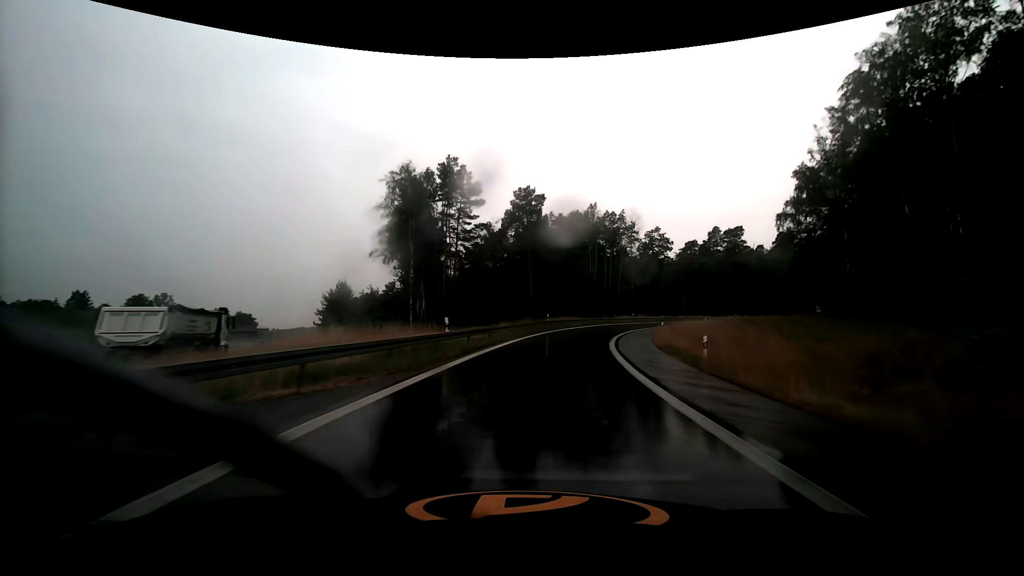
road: motorway_link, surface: asphalt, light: Day
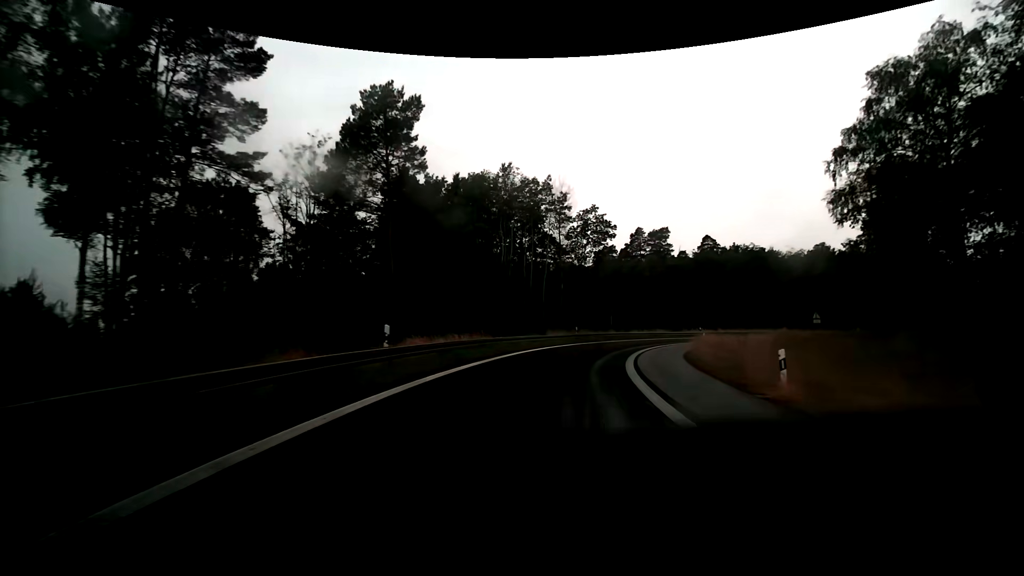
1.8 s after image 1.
(+2.8, +29.4) m; +11°
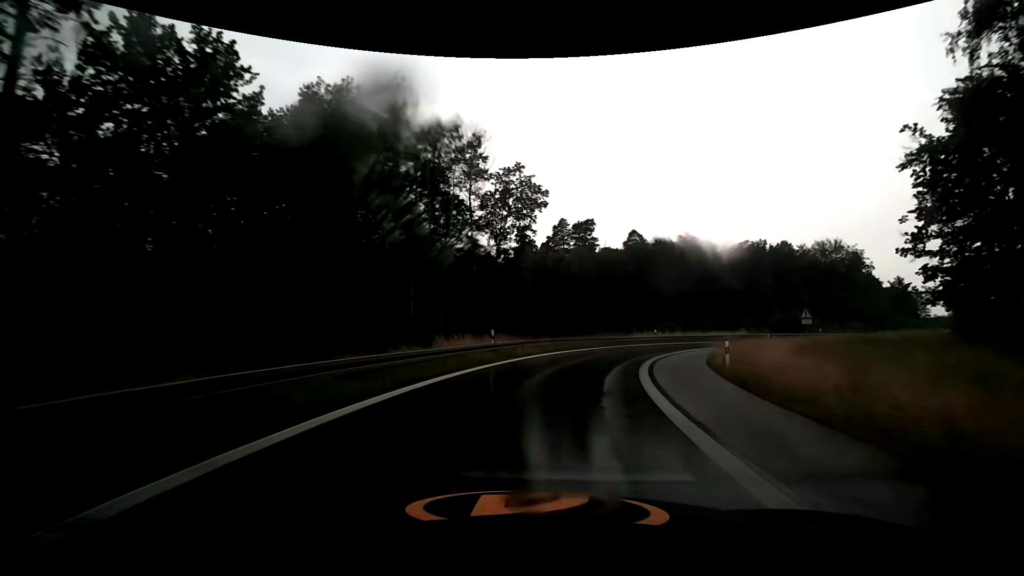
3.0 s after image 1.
(+1.6, +18.1) m; +10°
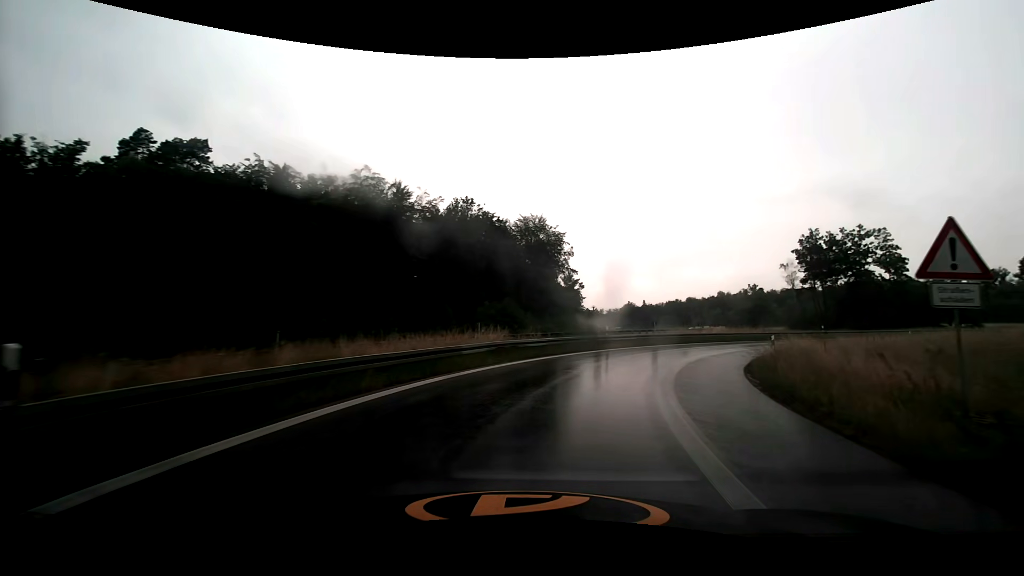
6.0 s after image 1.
(+11.8, +40.2) m; +36°
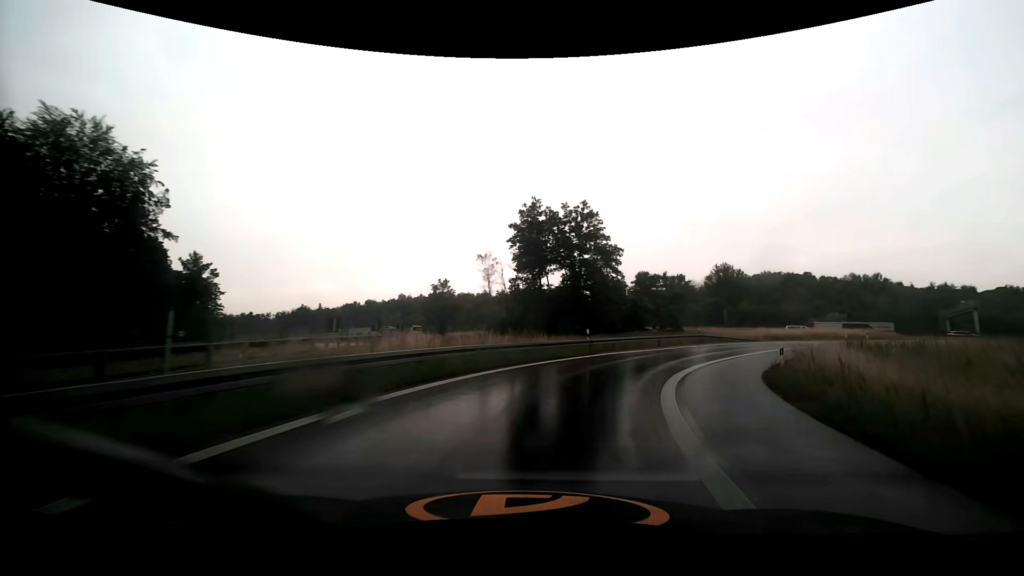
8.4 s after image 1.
(+9.7, +30.2) m; +36°
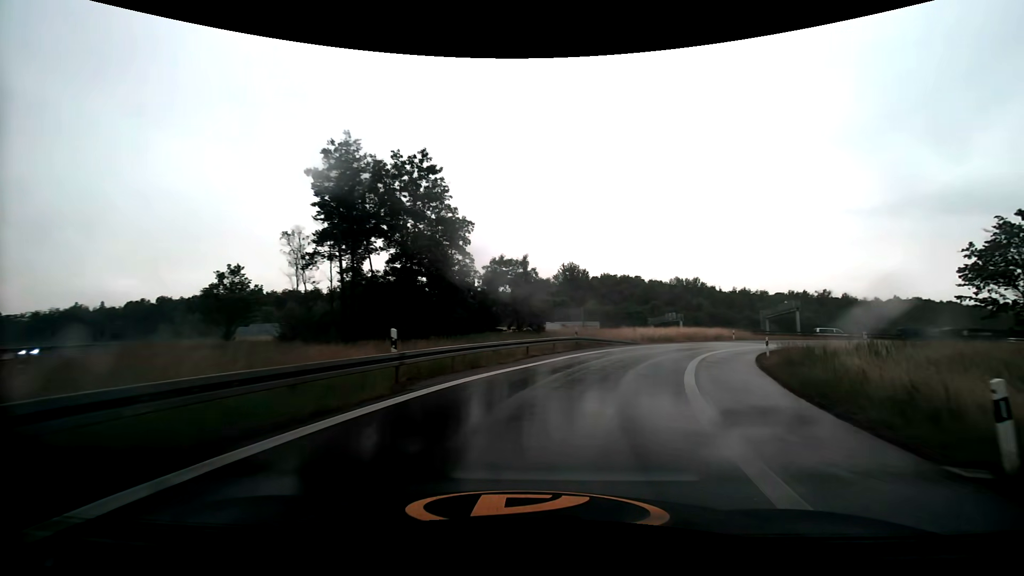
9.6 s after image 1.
(+2.5, +15.9) m; +18°
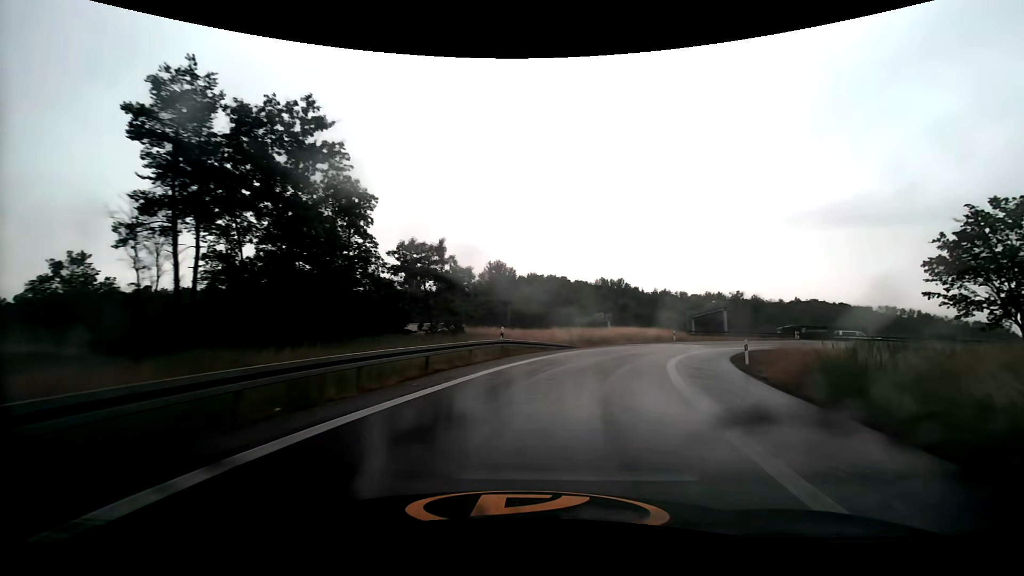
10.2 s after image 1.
(+0.6, +8.1) m; +8°
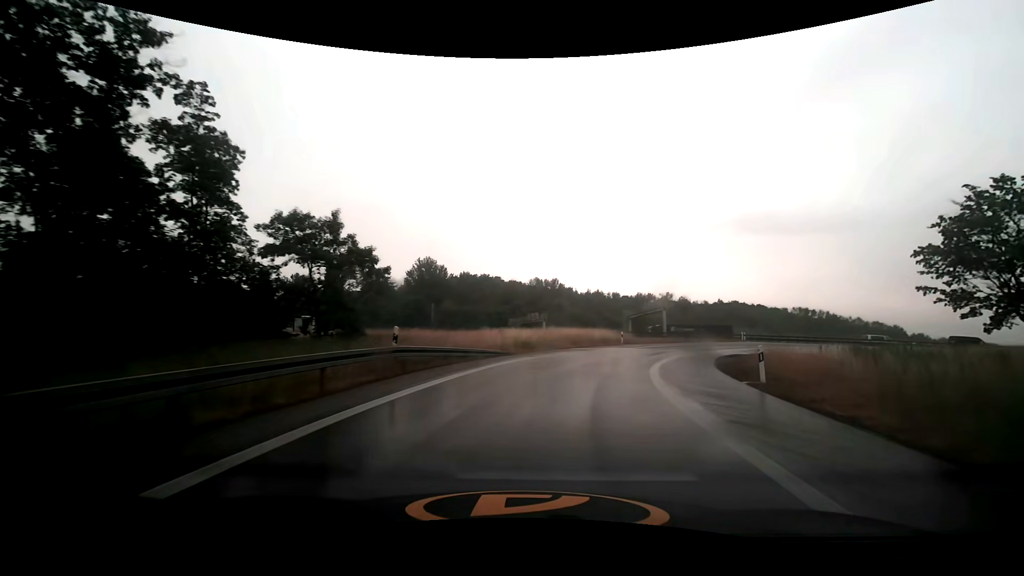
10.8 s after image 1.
(+0.6, +8.2) m; +8°
(+1, +10) (+3, +20) (+7, +29) (+12, +37) (+19, +45) (+26, +51) (+35, +56) (+44, +60) (+54, +64) (+63, +66) m
